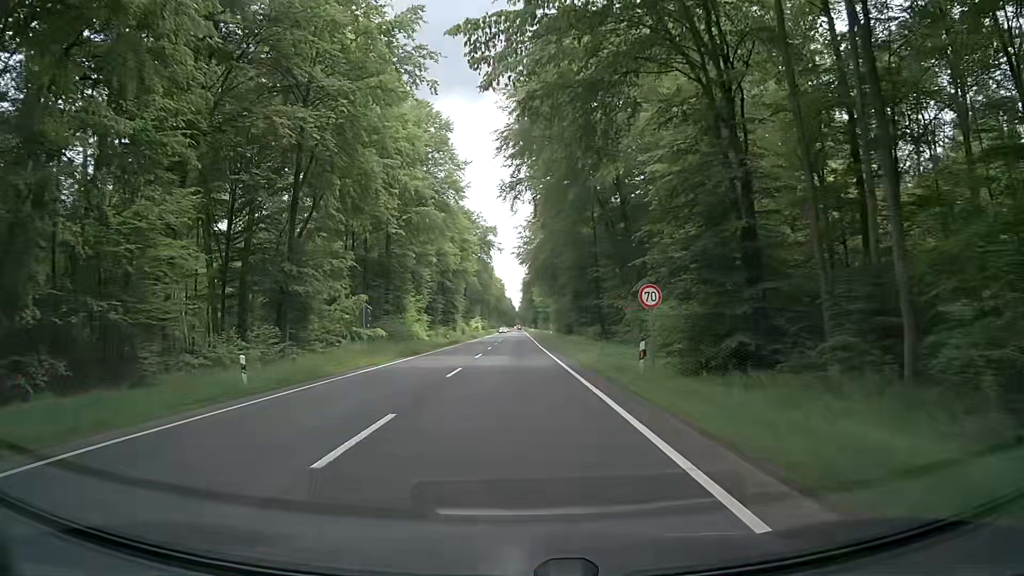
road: primary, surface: asphalt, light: Day
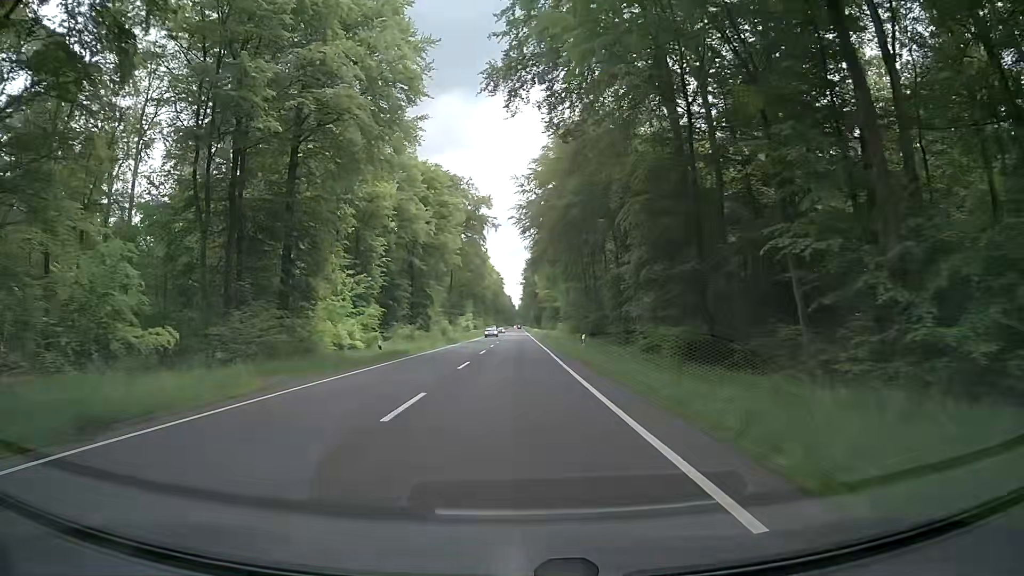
(-0.3, +33.4) m; 0°
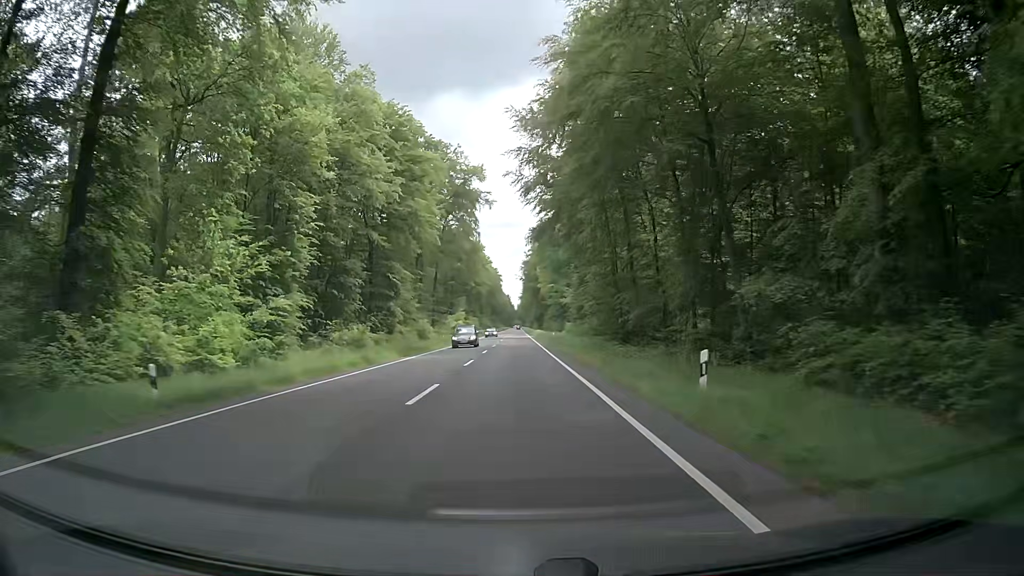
(-0.1, +22.2) m; -1°
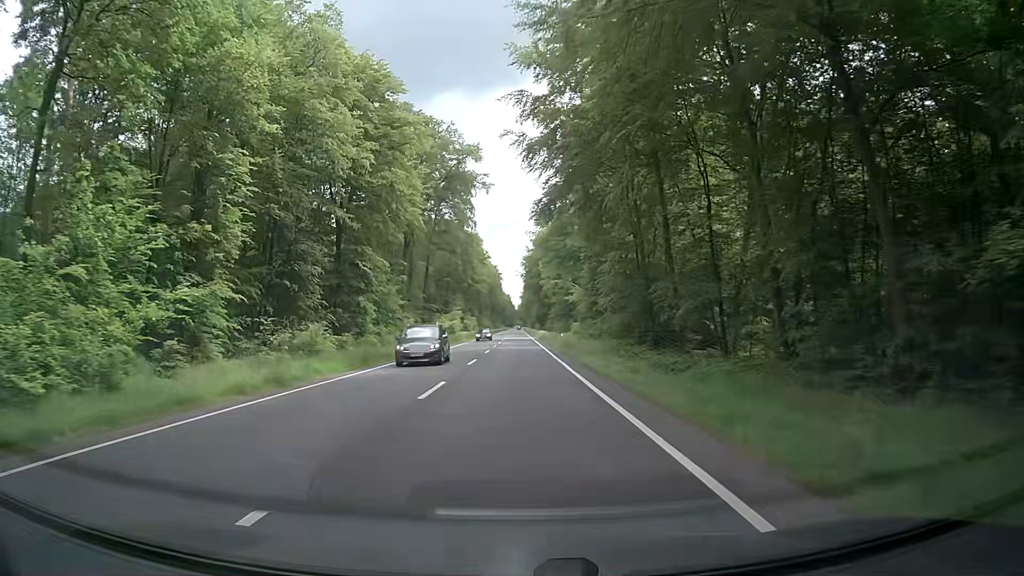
(0.0, +11.1) m; 0°
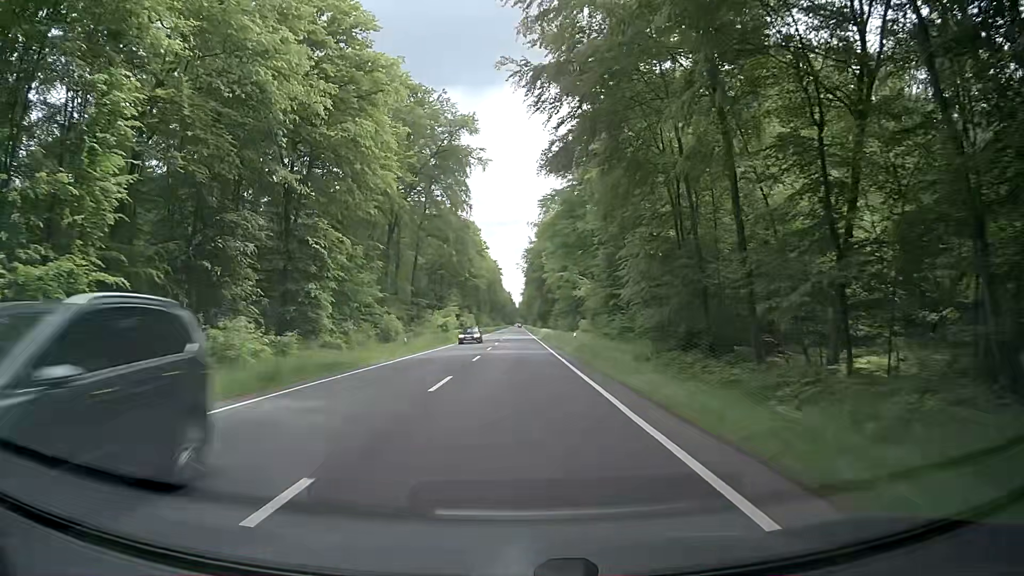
(-0.1, +11.1) m; -1°
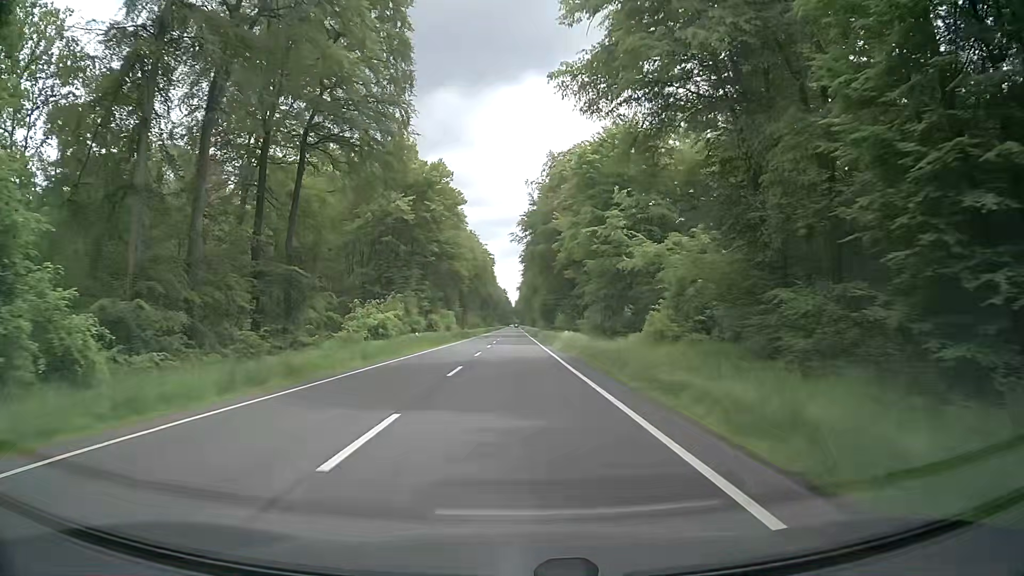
(+0.7, +44.3) m; +1°
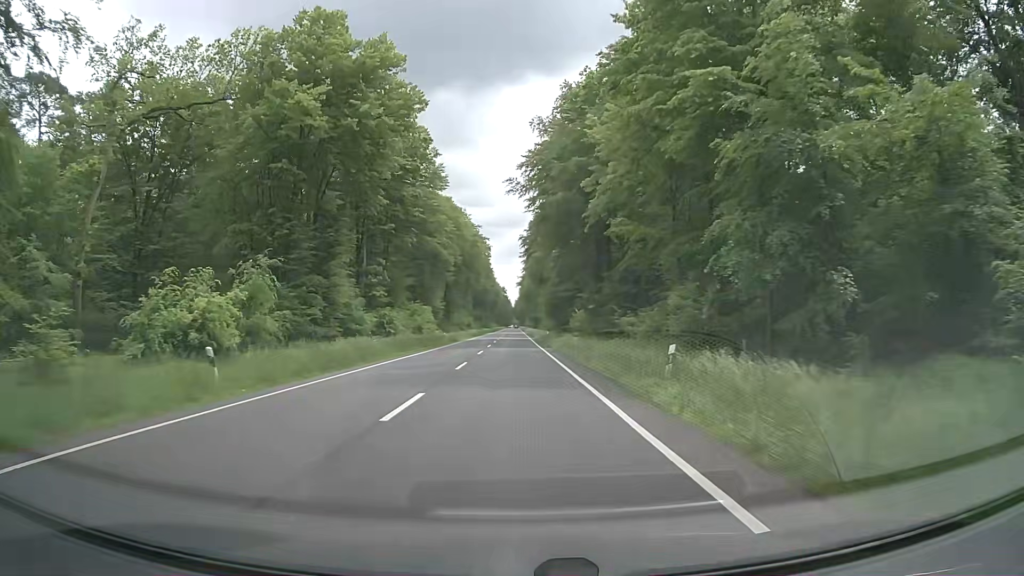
(0.0, +33.2) m; -1°
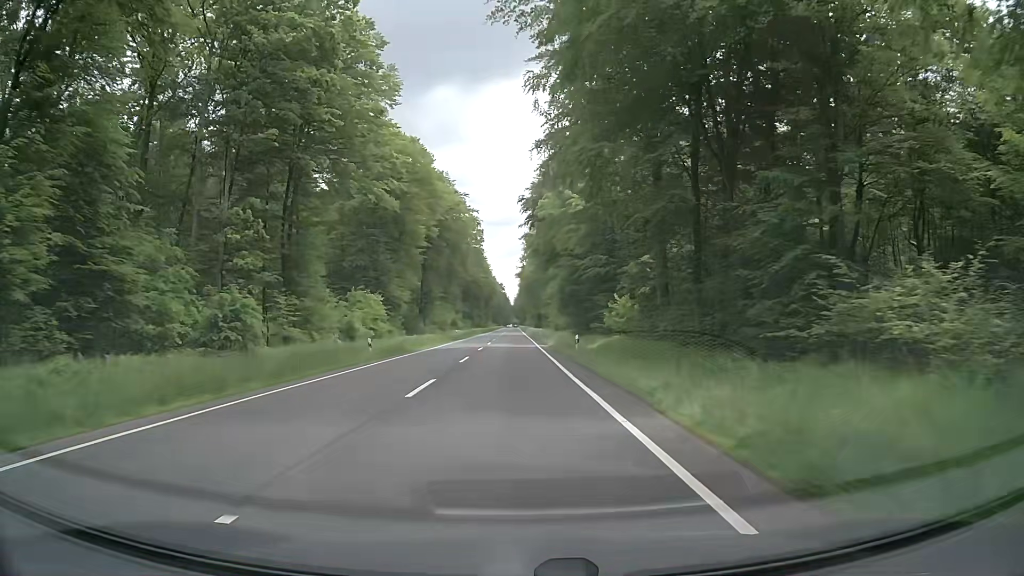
(+0.2, +33.3) m; +1°
(0, +10) (0, +20) (0, +30) (0, +40) (0, +50) (0, +60) (0, +70) (-1, +80) (-1, +90) (-1, +100) m
